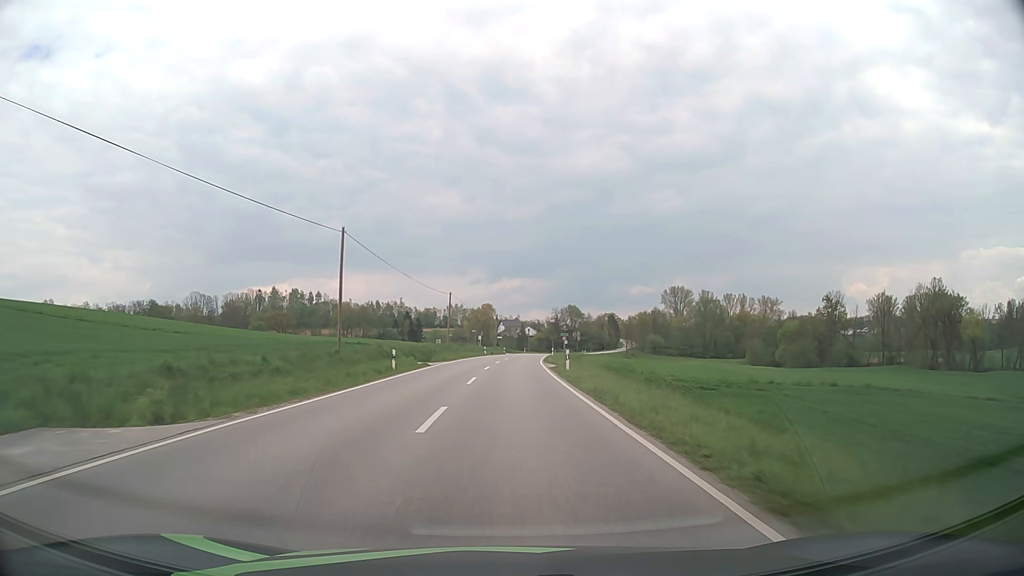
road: secondary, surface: asphalt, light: Day
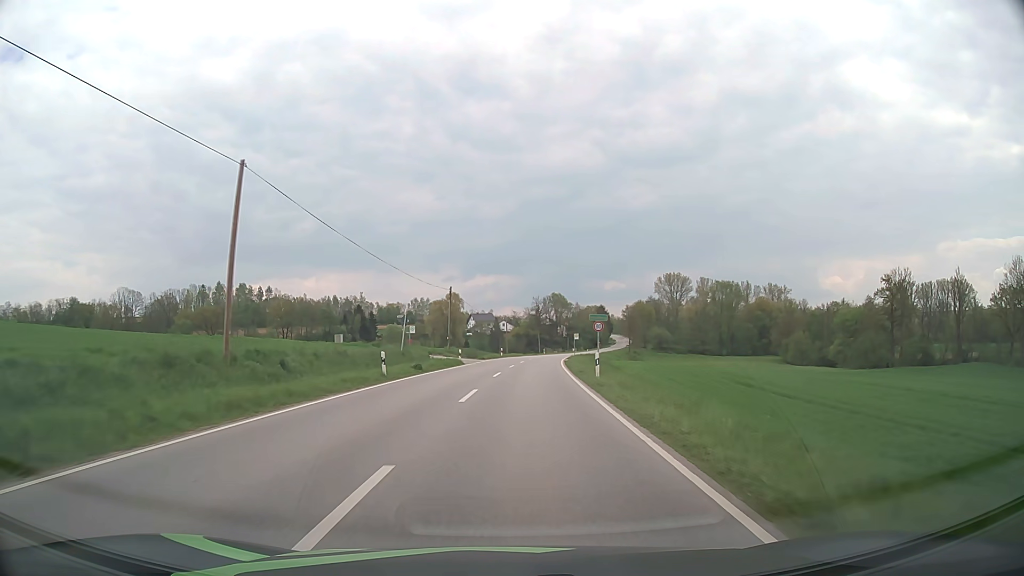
(+1.0, +54.6) m; +2°
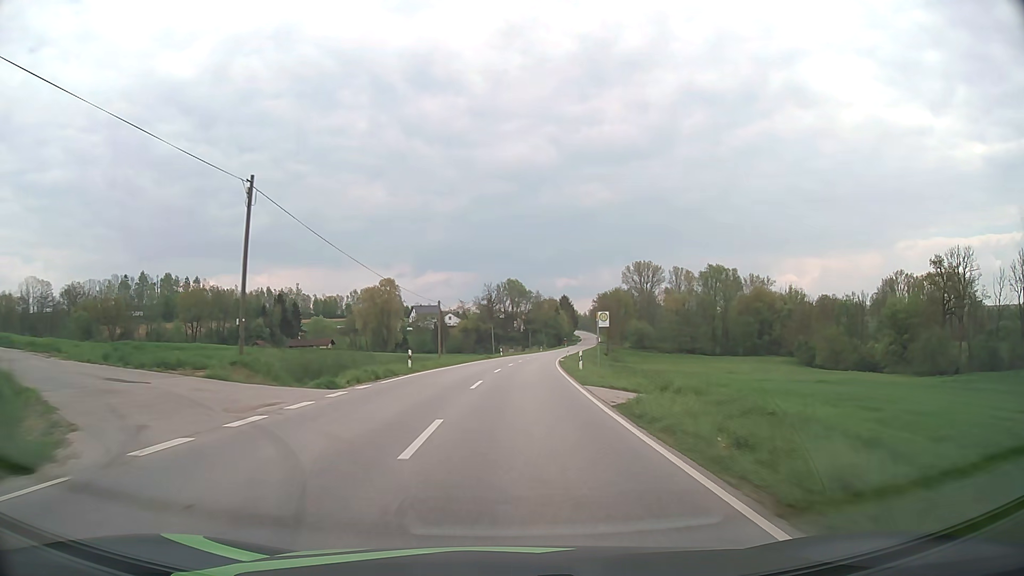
(+1.5, +43.5) m; +4°
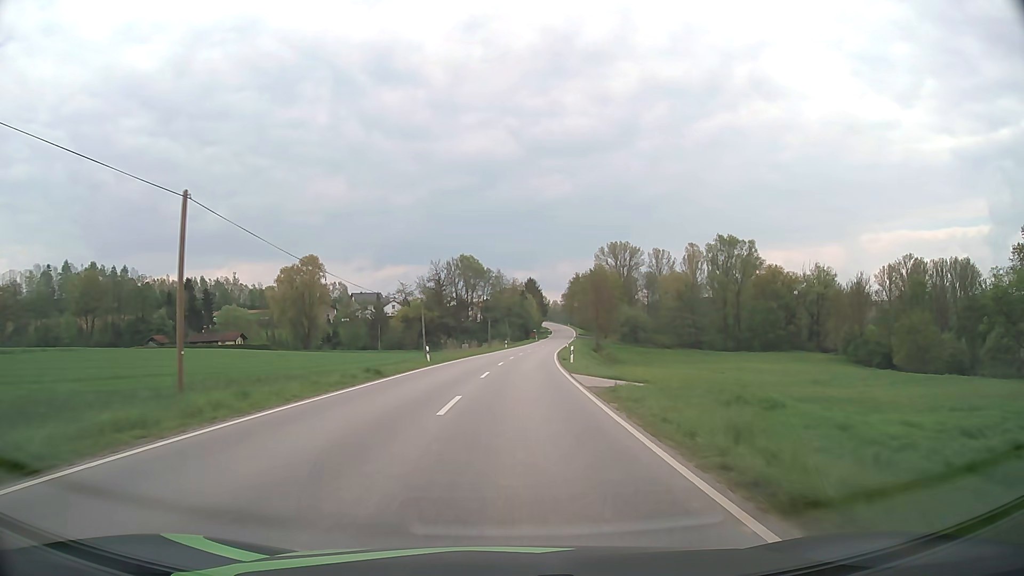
(+1.4, +43.6) m; +4°
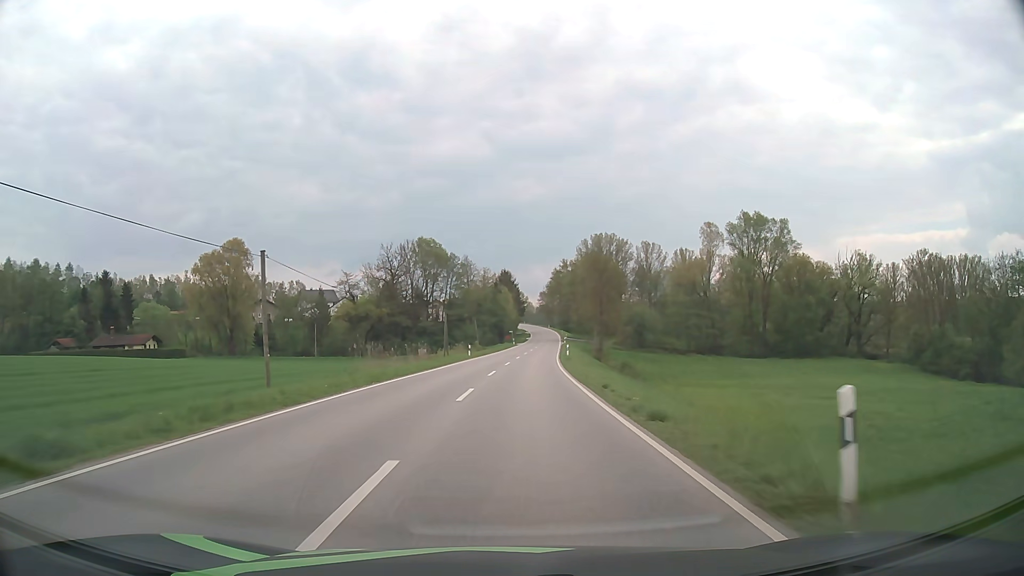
(+0.6, +32.6) m; +2°
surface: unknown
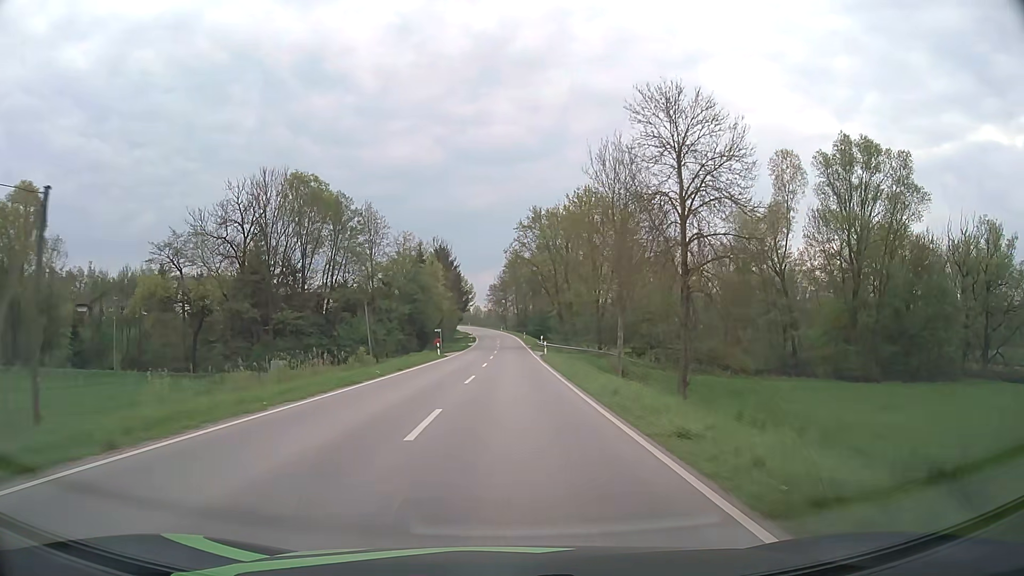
(+2.2, +54.4) m; +4°
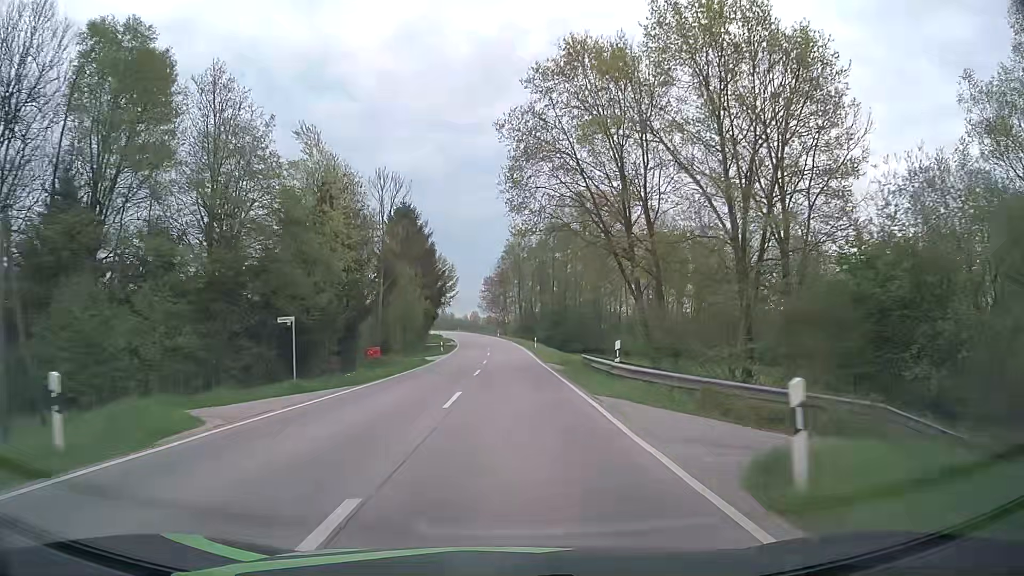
(+0.3, +43.5) m; 0°
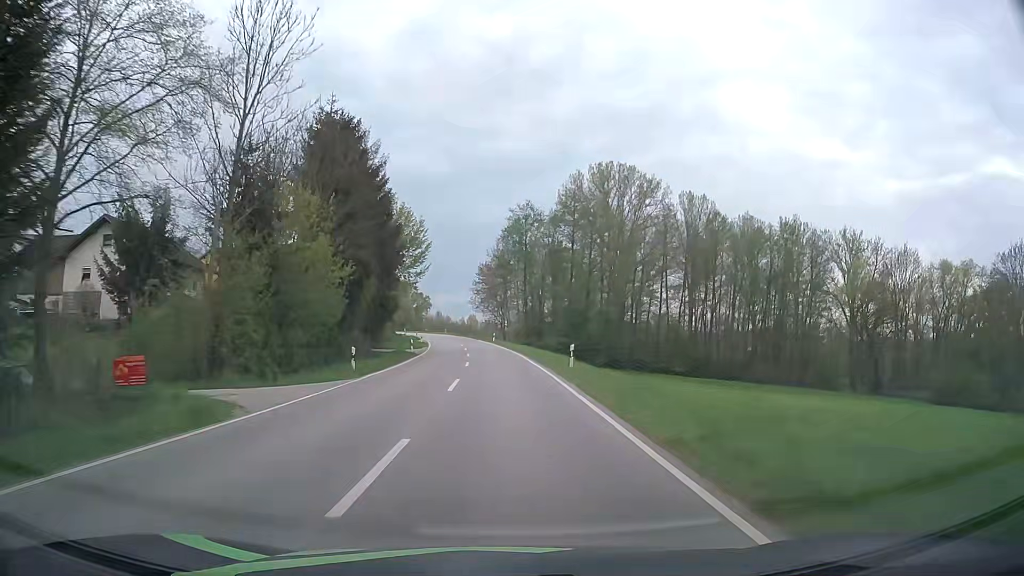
(+0.1, +32.6) m; +1°
(0, +10) (0, +20) (-1, +30) (-1, +40) (-2, +50) (-3, +60) (-4, +70) (-6, +80) (-7, +90) (-9, +99) m
